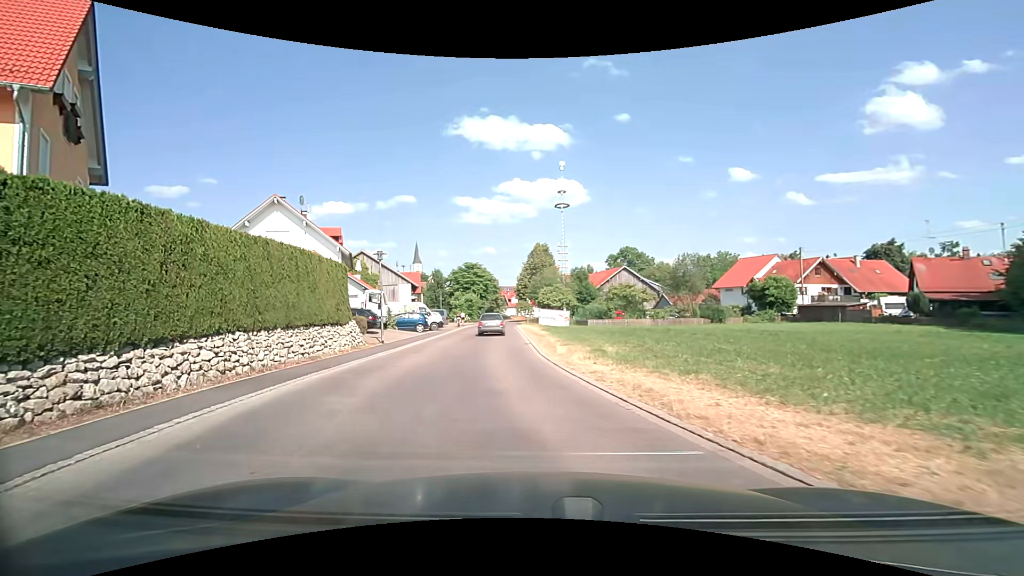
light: Day
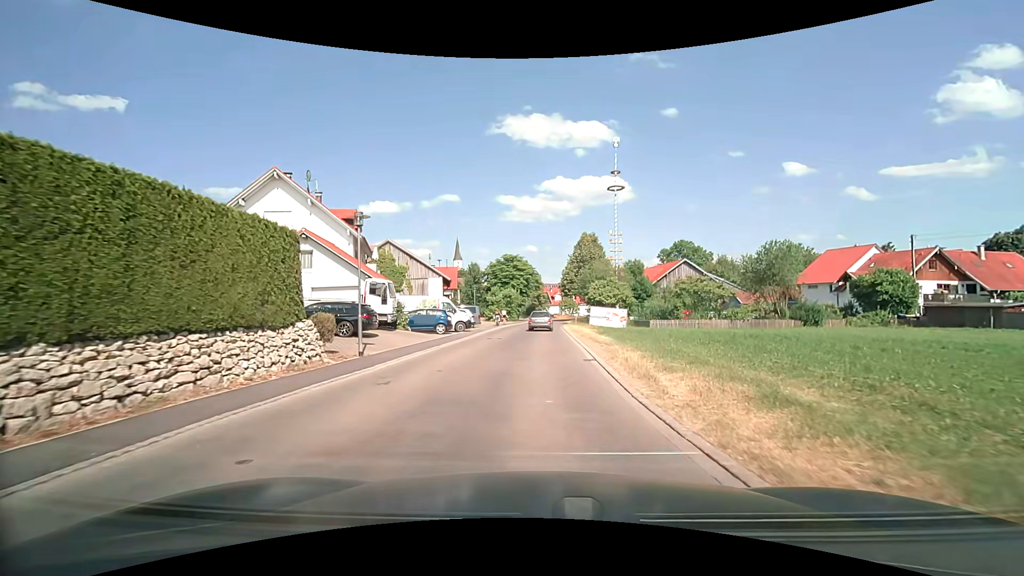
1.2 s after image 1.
(-0.7, +9.3) m; -5°
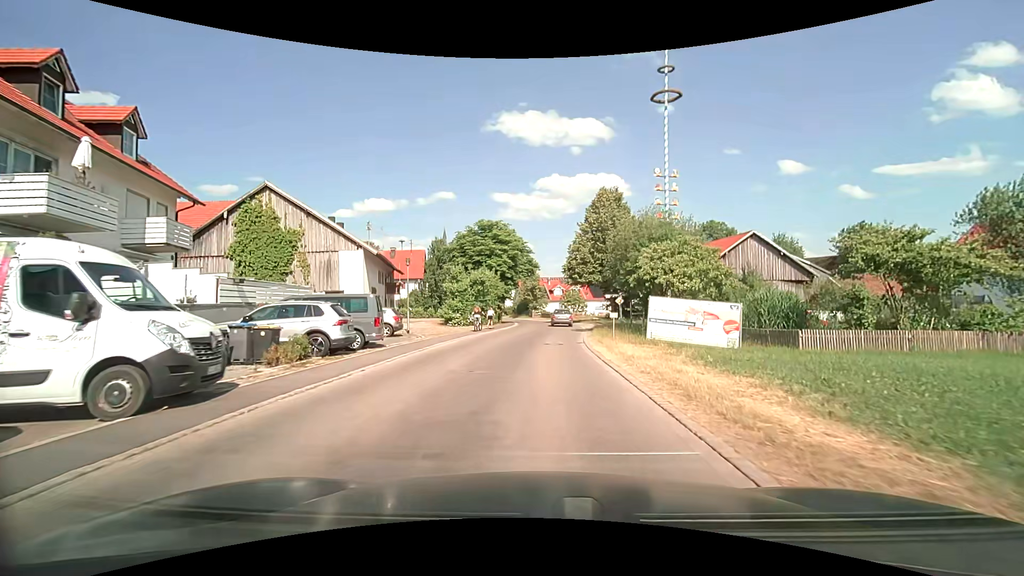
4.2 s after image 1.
(+0.1, +27.6) m; +1°
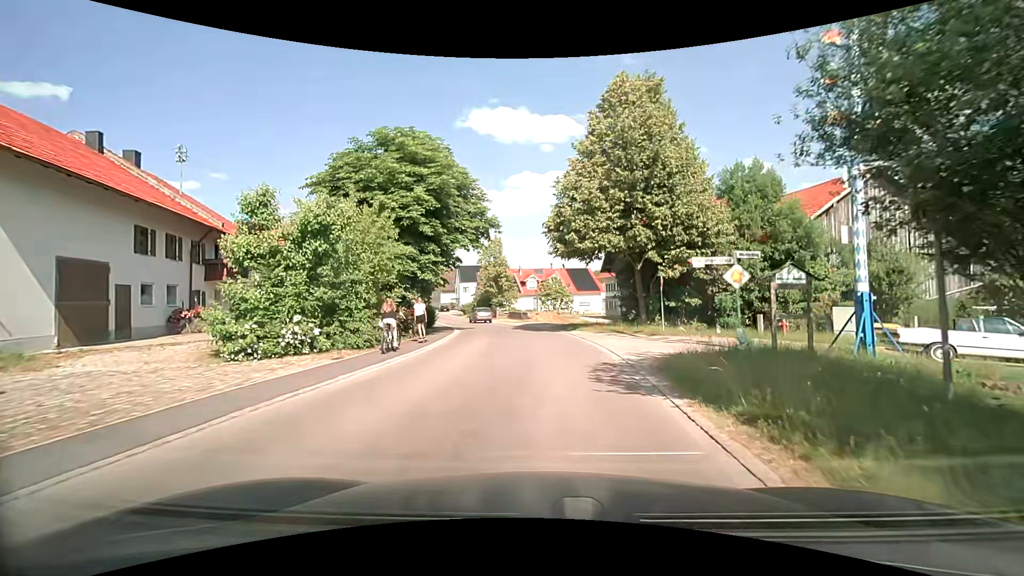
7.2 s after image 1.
(+0.4, +24.4) m; +3°
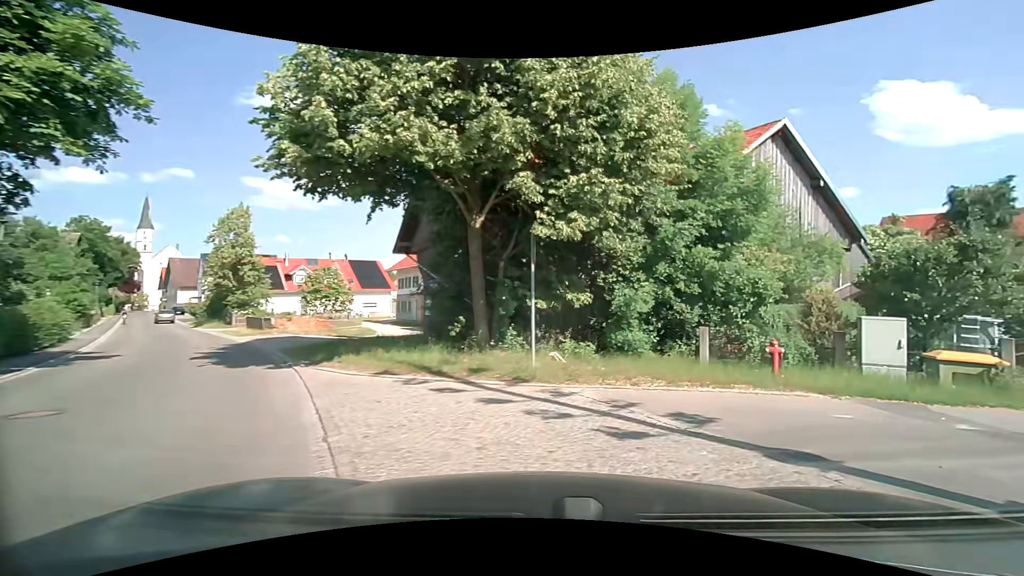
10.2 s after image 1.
(+1.0, +14.5) m; +24°
